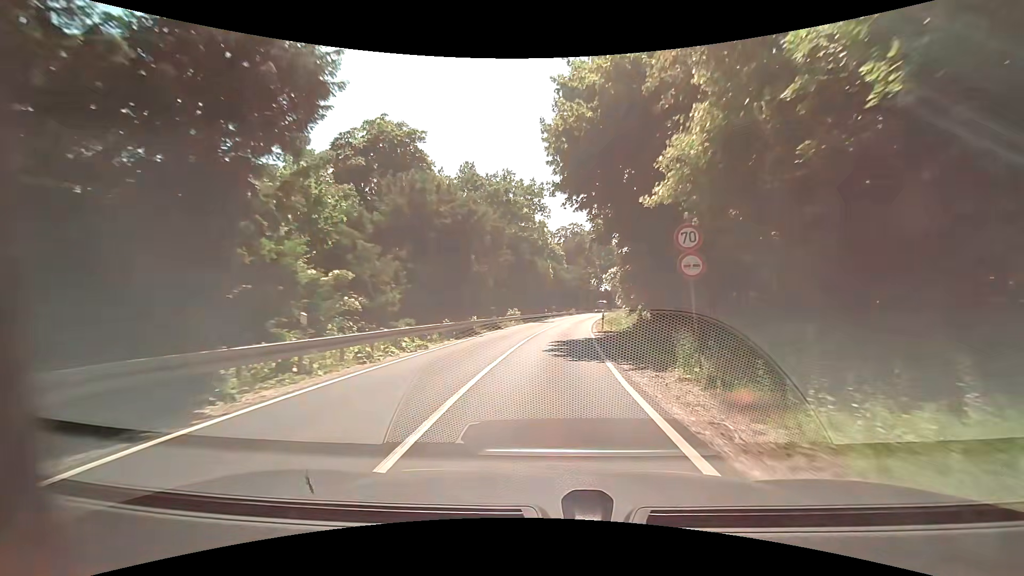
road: secondary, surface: asphalt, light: Day
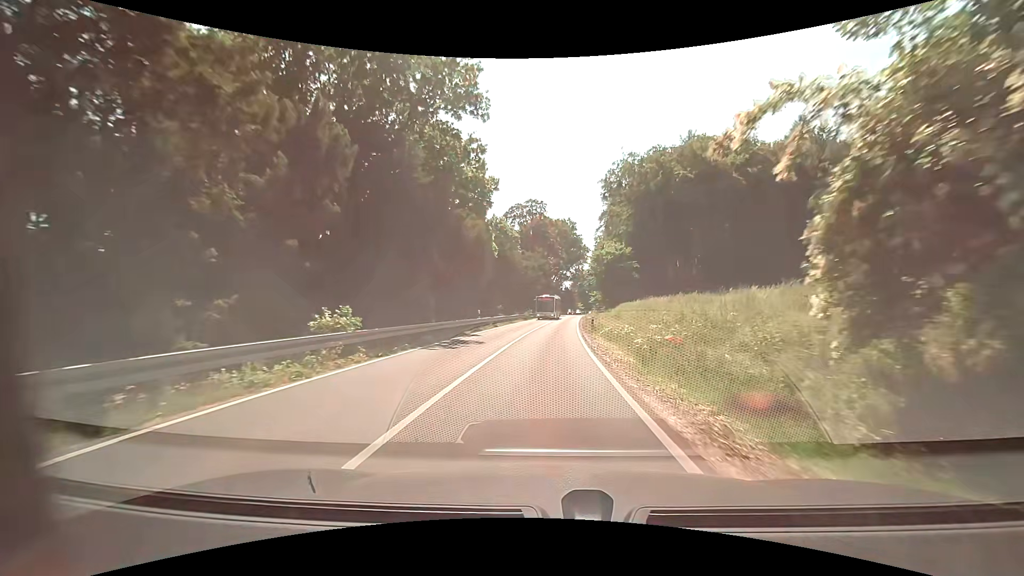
(+1.2, +32.5) m; +5°
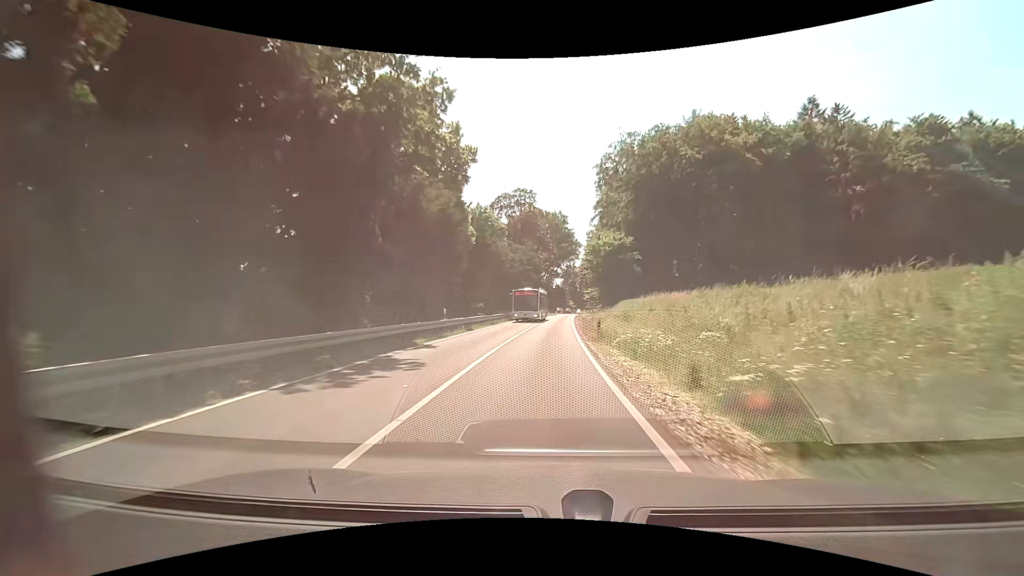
(+0.1, +8.7) m; +1°
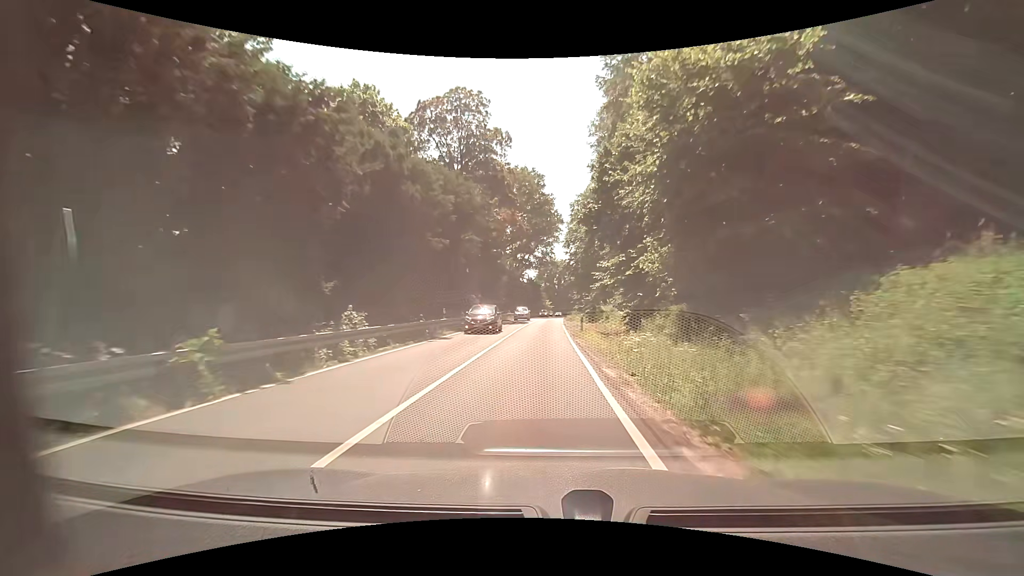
(+1.8, +46.3) m; +3°
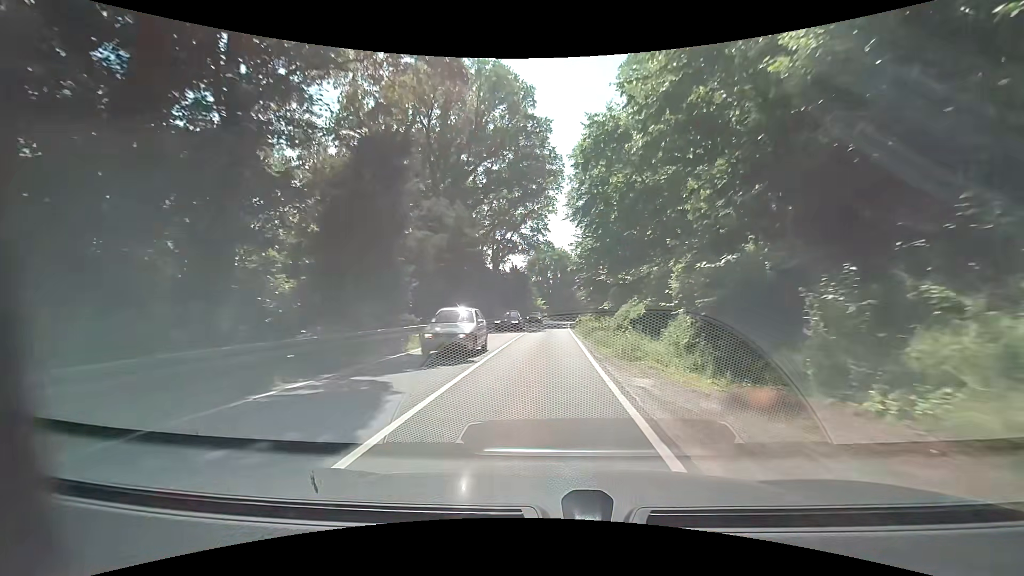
(+0.2, +40.5) m; +1°
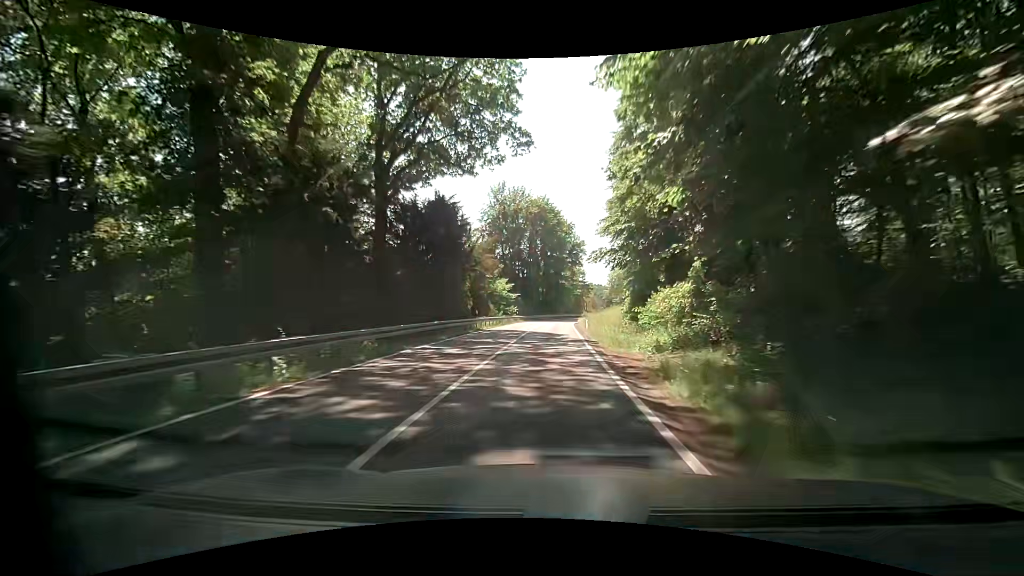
(+1.3, +53.5) m; +3°
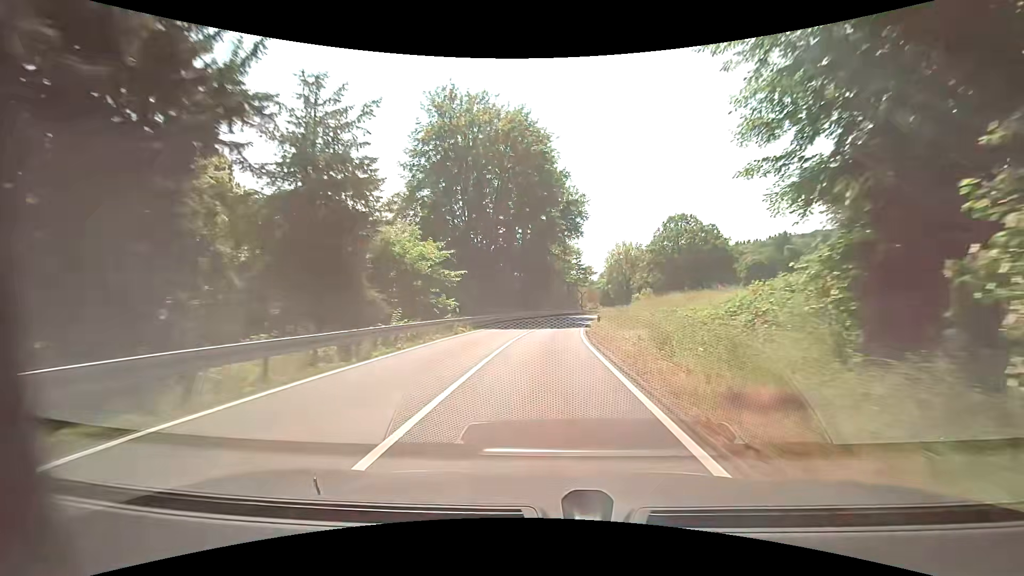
(+0.1, +32.2) m; +1°
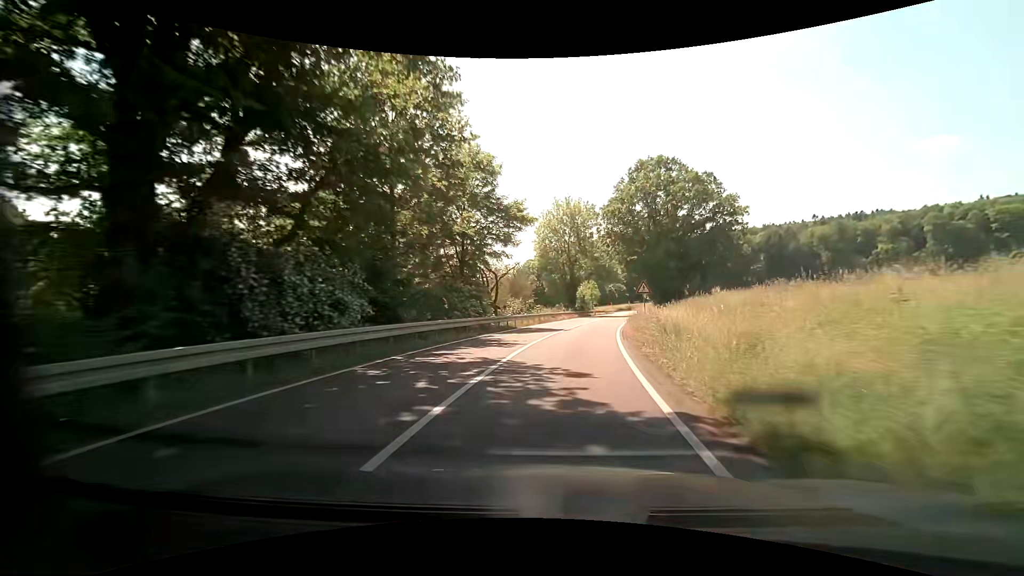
(+3.3, +49.8) m; +9°
(0, +10) (+1, +20) (+3, +30) (+4, +40) (+6, +49) (+8, +59) (+10, +69) (+12, +79) (+14, +89) (+16, +98) m
